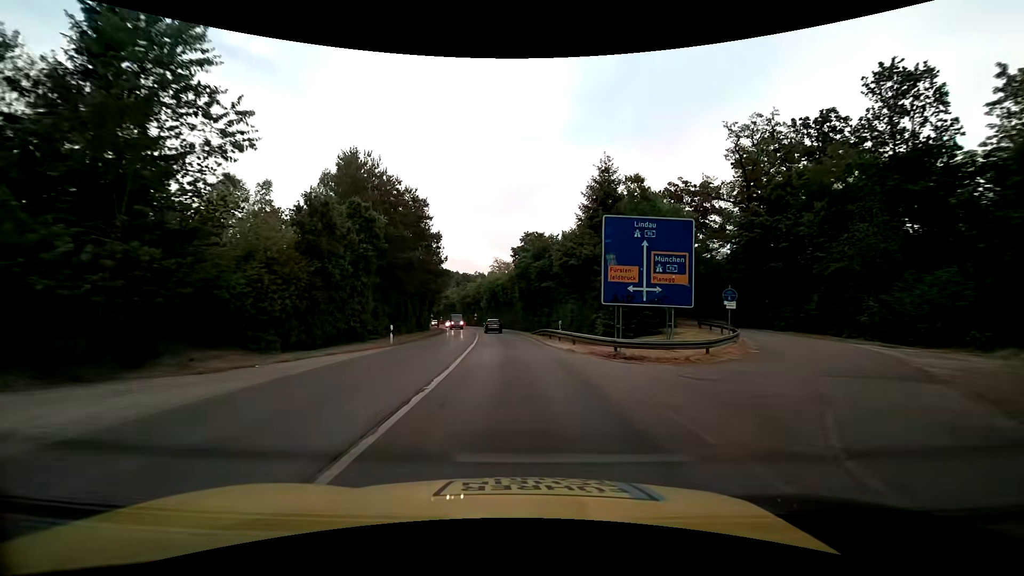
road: tertiary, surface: asphalt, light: Day
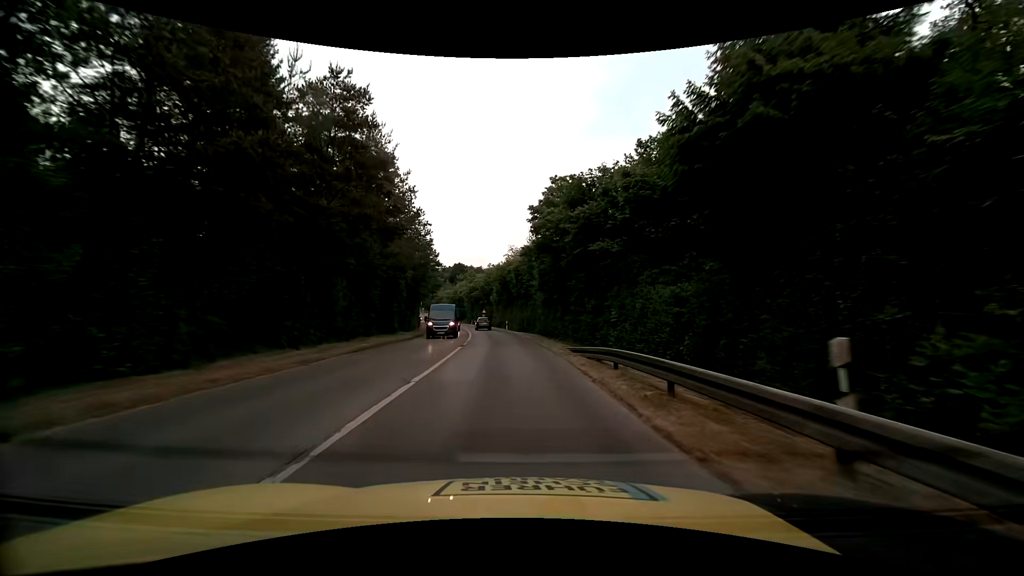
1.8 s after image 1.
(-0.6, +22.4) m; -2°
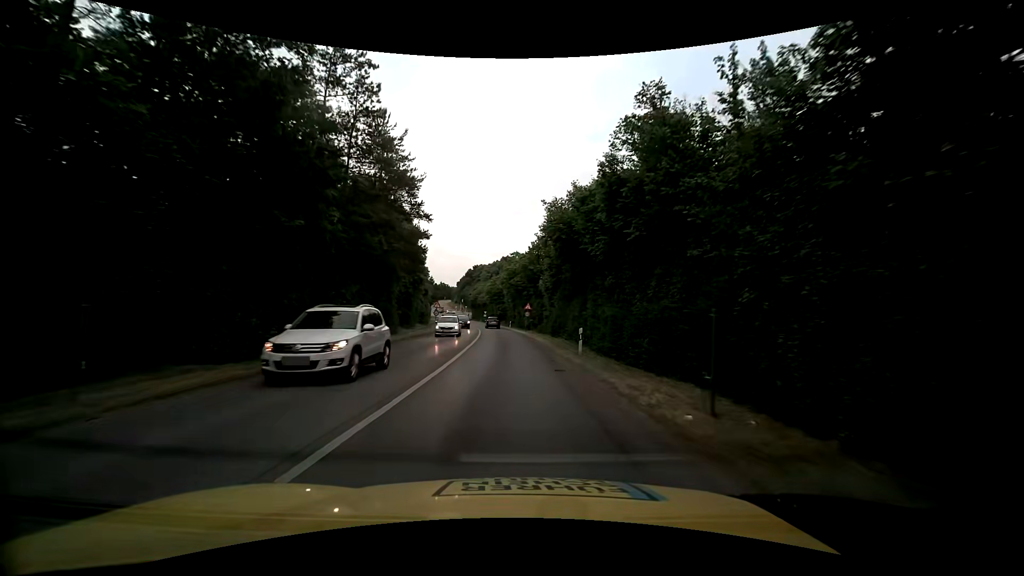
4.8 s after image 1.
(-2.0, +38.8) m; -6°
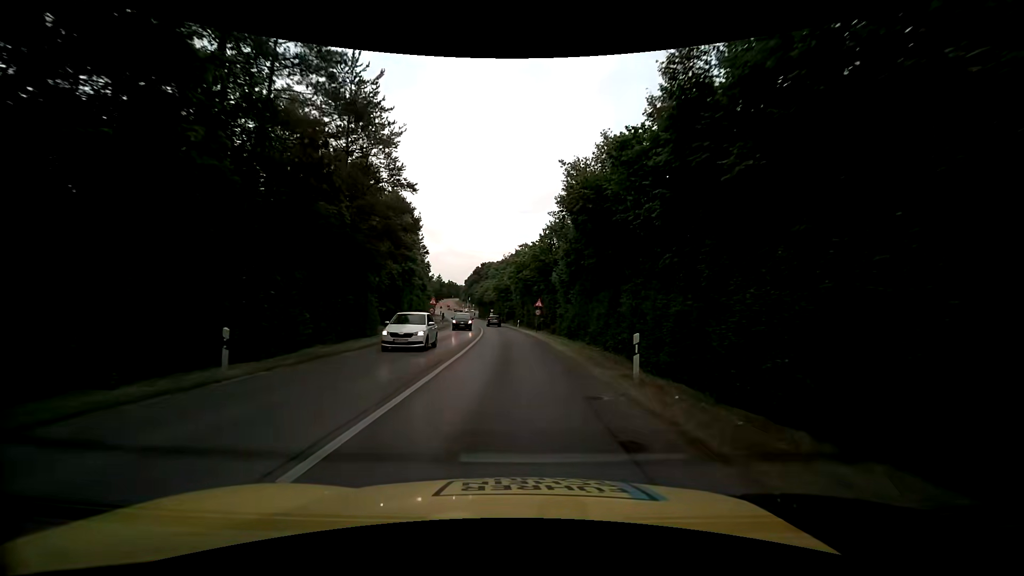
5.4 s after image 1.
(-0.1, +7.9) m; -1°
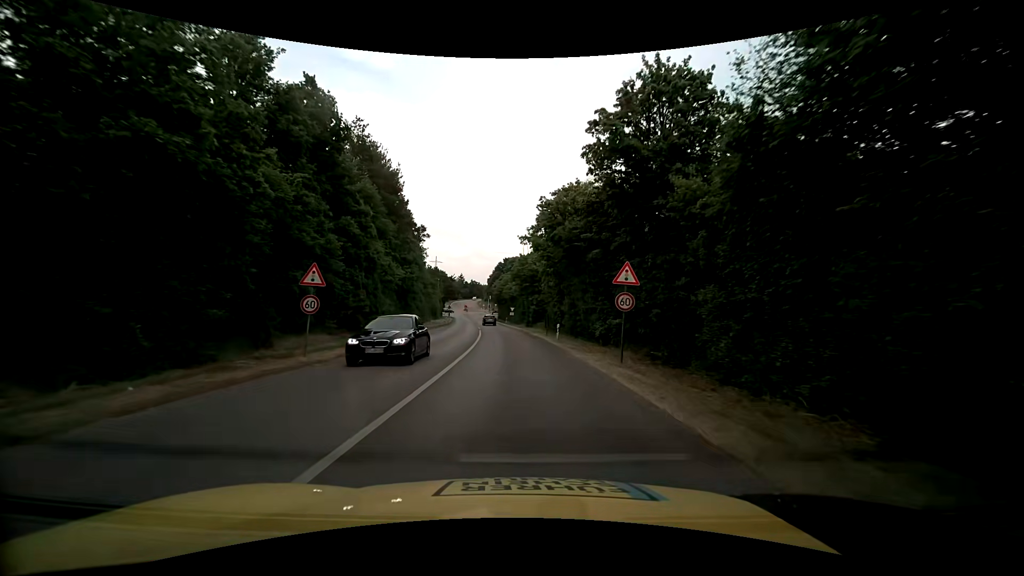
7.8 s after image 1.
(-0.7, +31.8) m; -2°
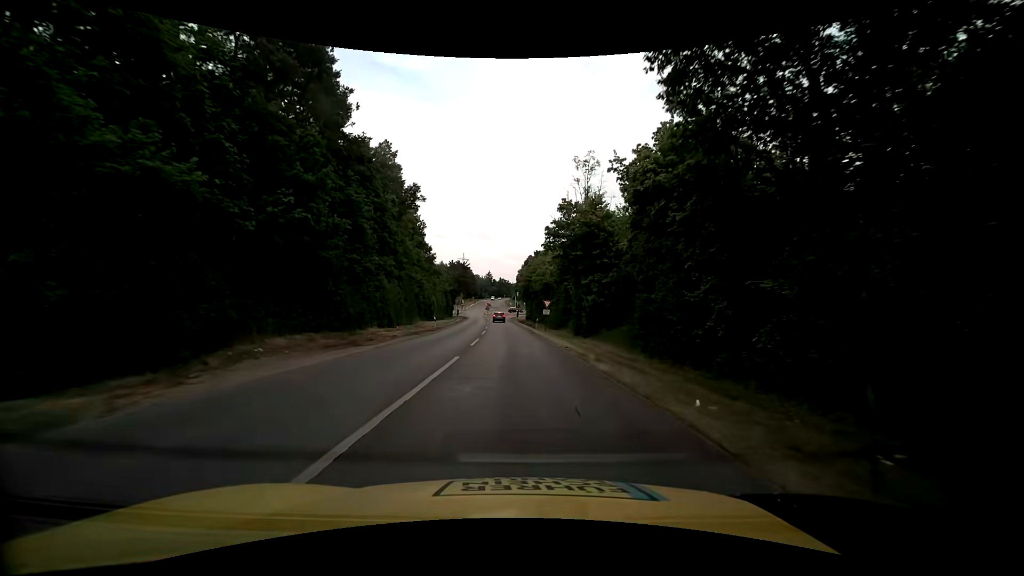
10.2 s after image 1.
(-1.2, +31.8) m; -4°
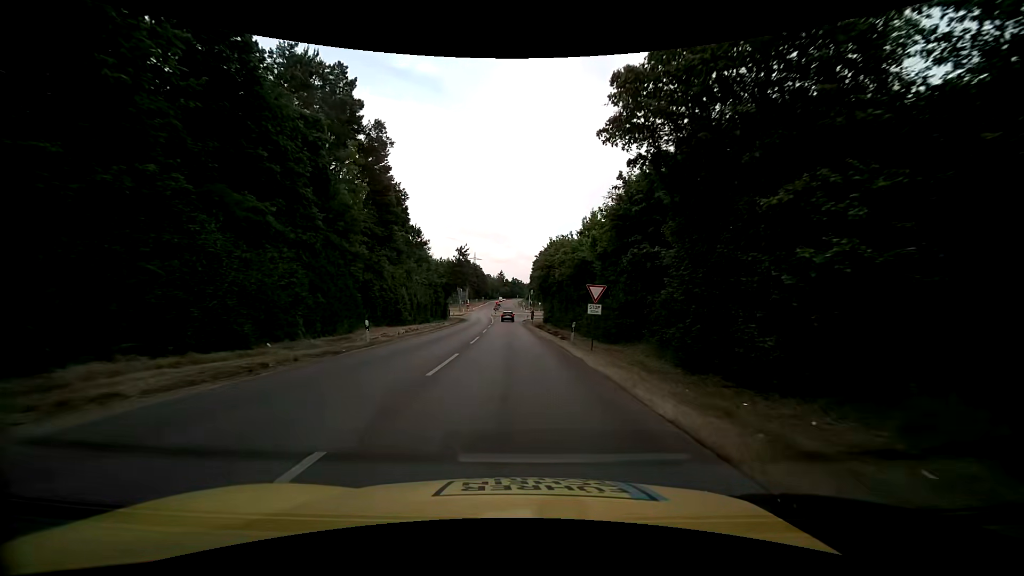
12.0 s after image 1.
(-0.3, +22.9) m; -1°
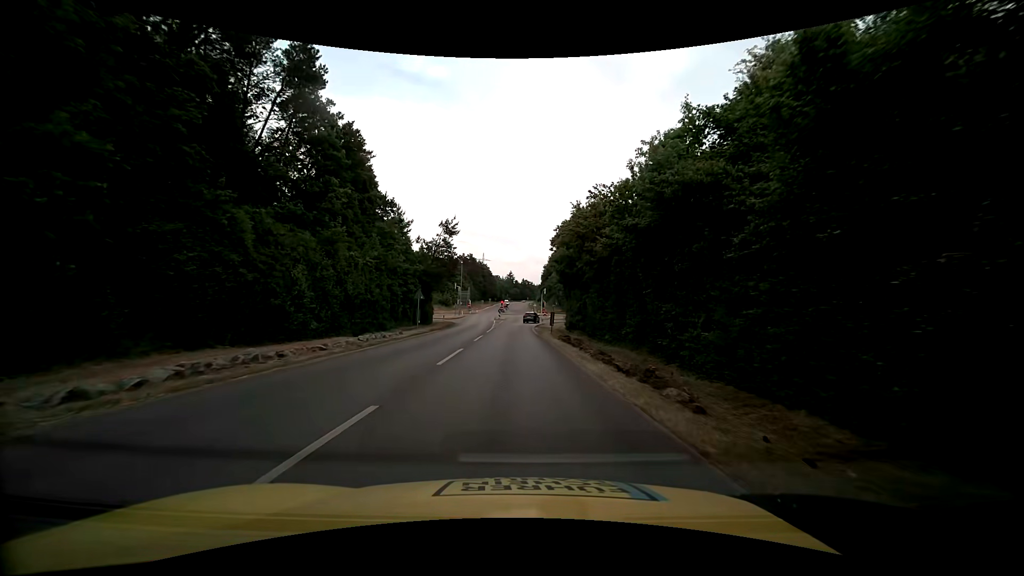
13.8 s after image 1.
(-0.4, +21.6) m; -1°
(0, +10) (0, +20) (-1, +30) (-1, +40) (-1, +50) (-1, +60) (0, +70) (+2, +80) (+6, +89) (+11, +98) m
